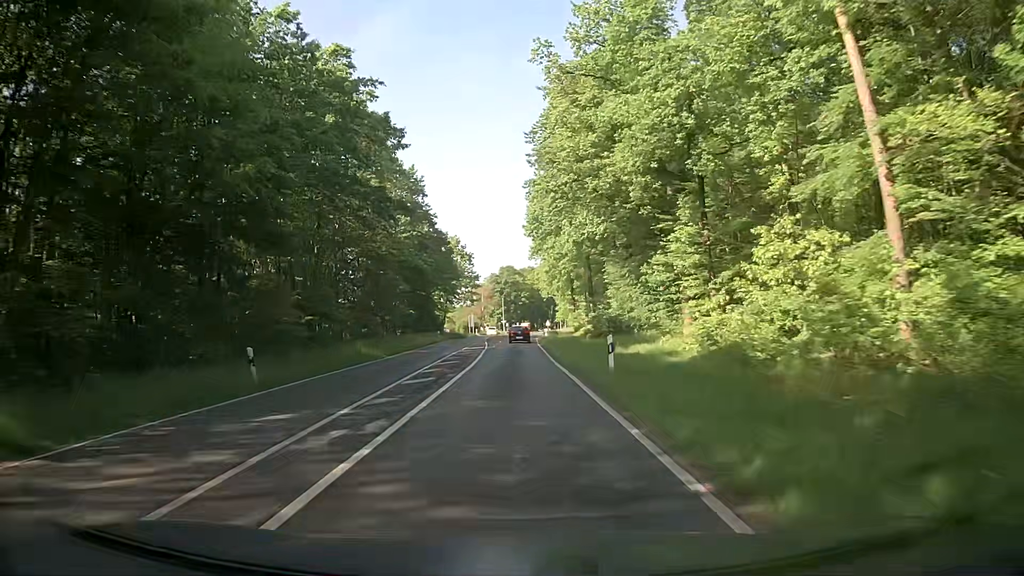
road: secondary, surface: asphalt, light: Day
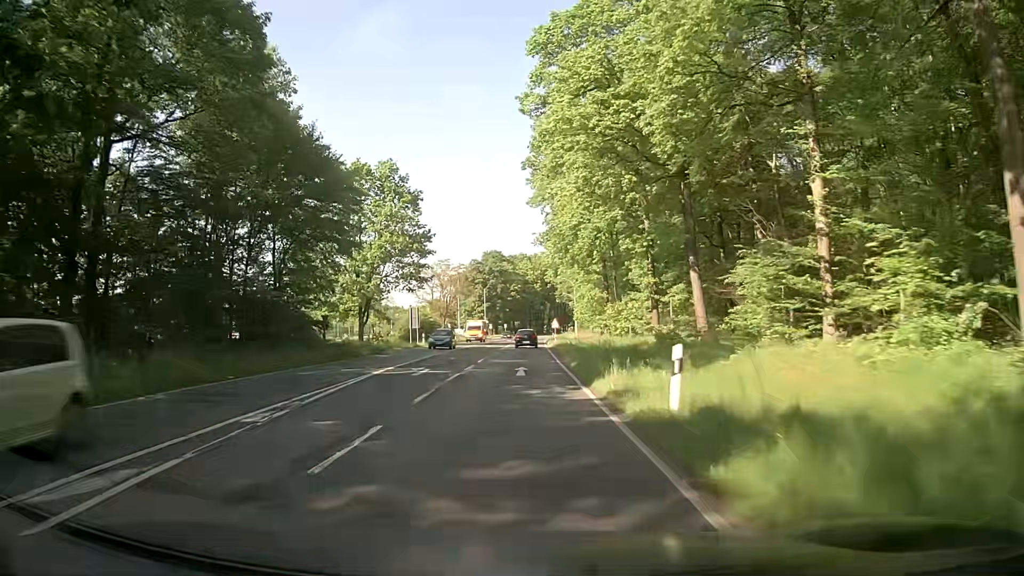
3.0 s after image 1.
(0.0, +57.6) m; 0°
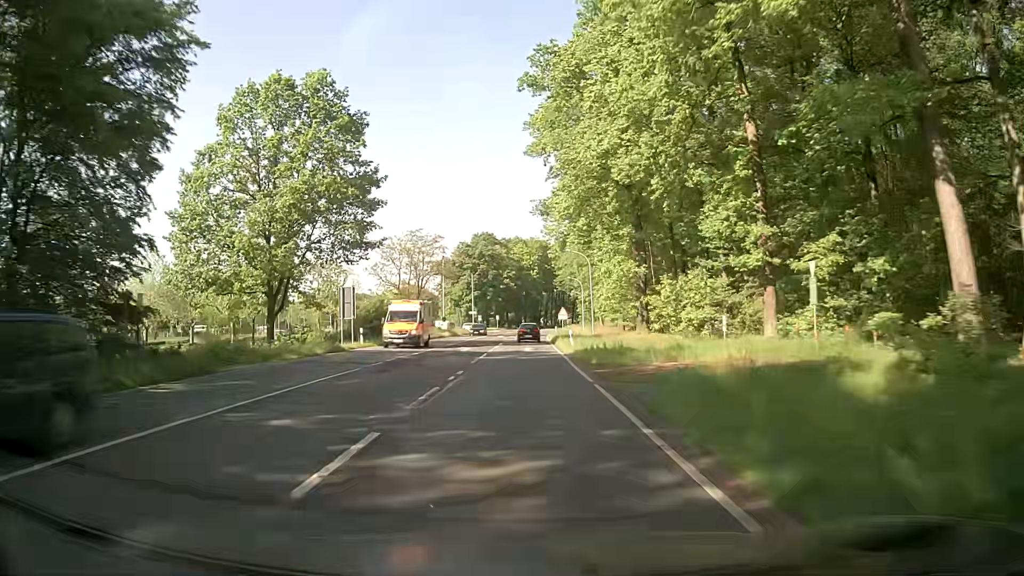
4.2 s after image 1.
(+0.2, +23.0) m; +1°
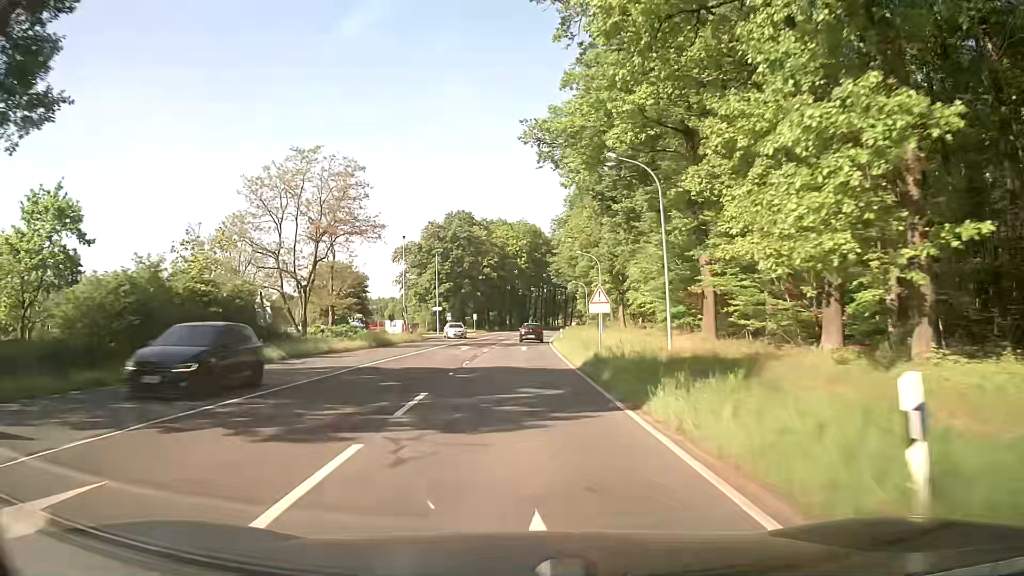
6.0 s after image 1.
(0.0, +34.5) m; +1°
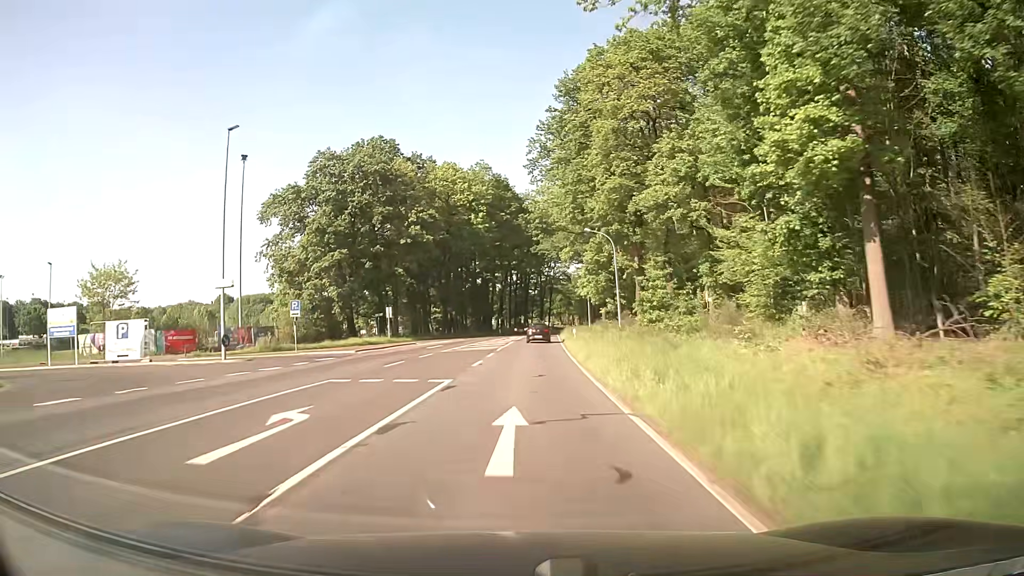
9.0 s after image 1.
(+0.8, +57.5) m; +2°
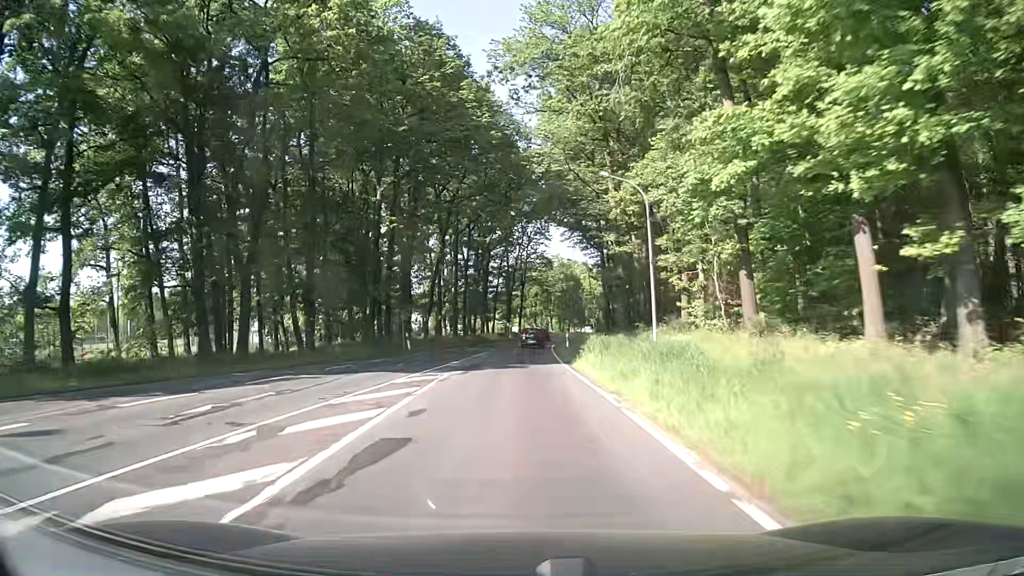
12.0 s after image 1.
(+2.0, +57.4) m; +3°
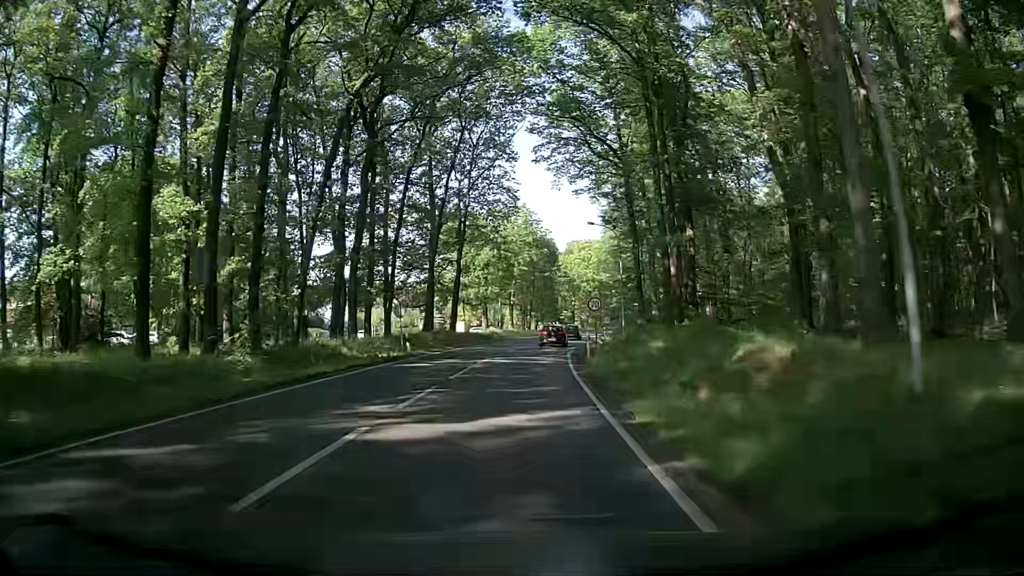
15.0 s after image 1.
(+2.0, +57.3) m; +4°
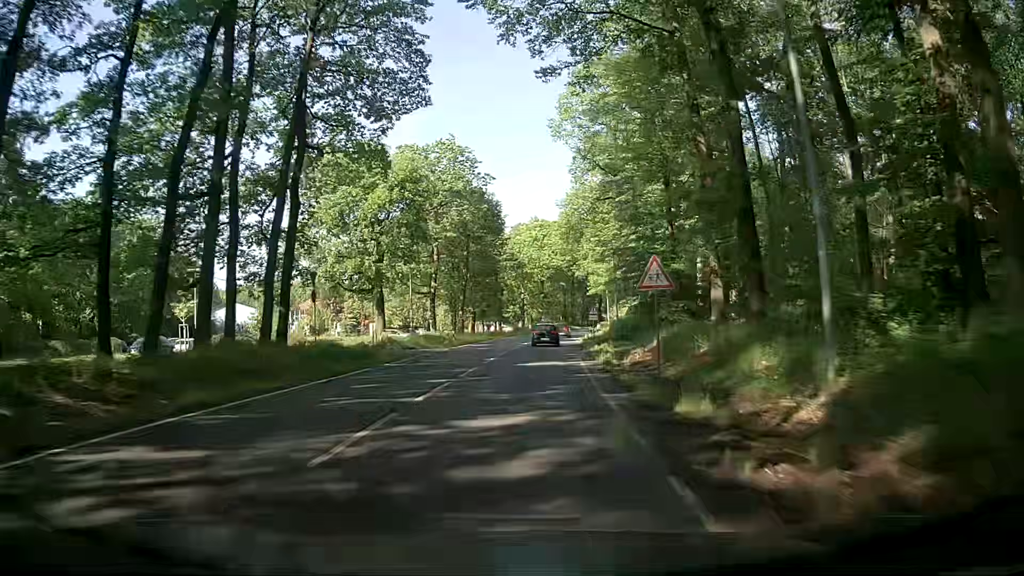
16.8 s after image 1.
(+1.4, +34.4) m; +5°
(0, +10) (0, +20) (+1, +30) (+2, +40) (+3, +50) (+4, +60) (+5, +70) (+6, +80) (+7, +90) (+9, +99) m
